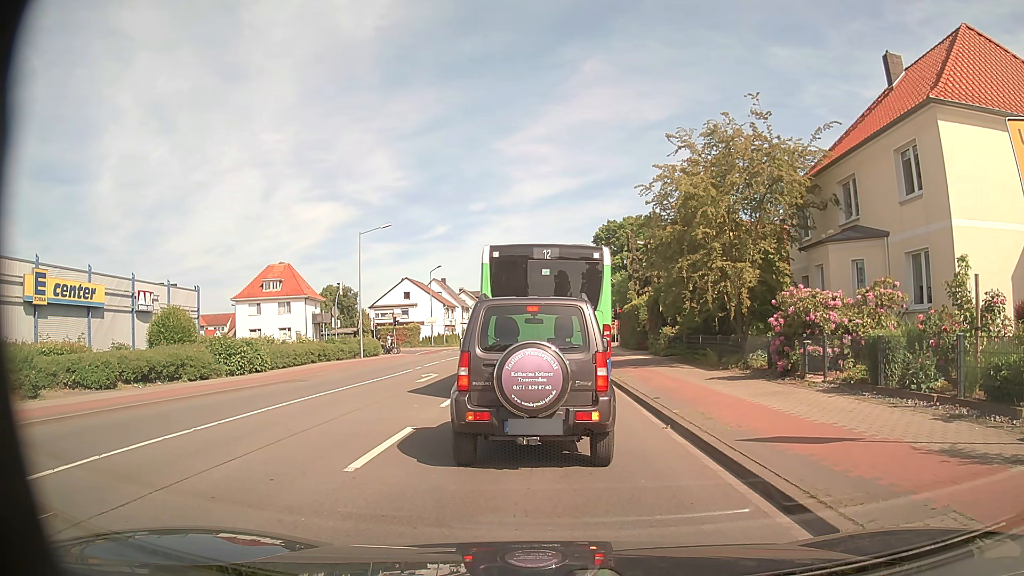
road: secondary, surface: asphalt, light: Day
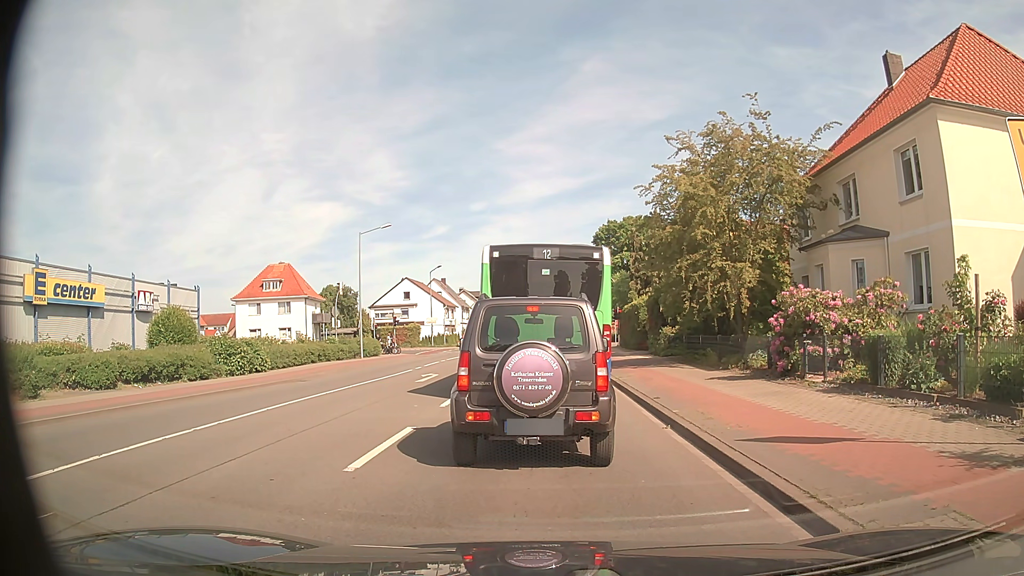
(0.0, 0.0) m; 0°
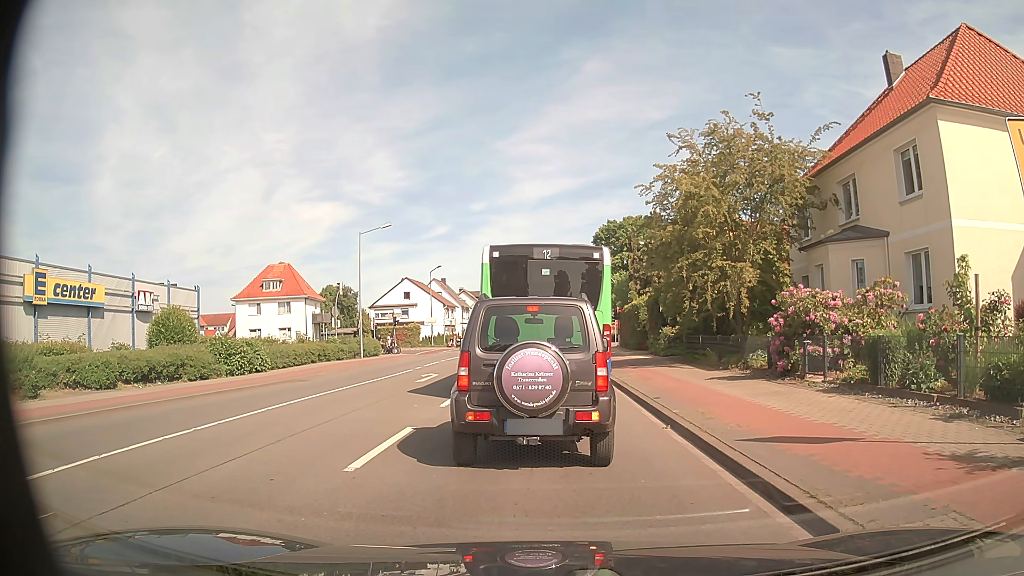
(0.0, 0.0) m; 0°
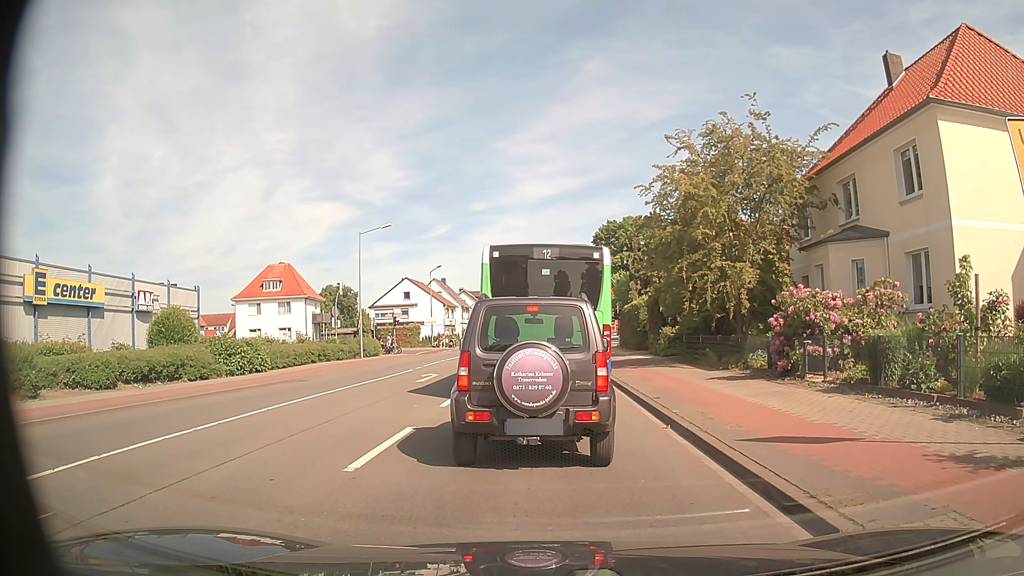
(0.0, 0.0) m; 0°
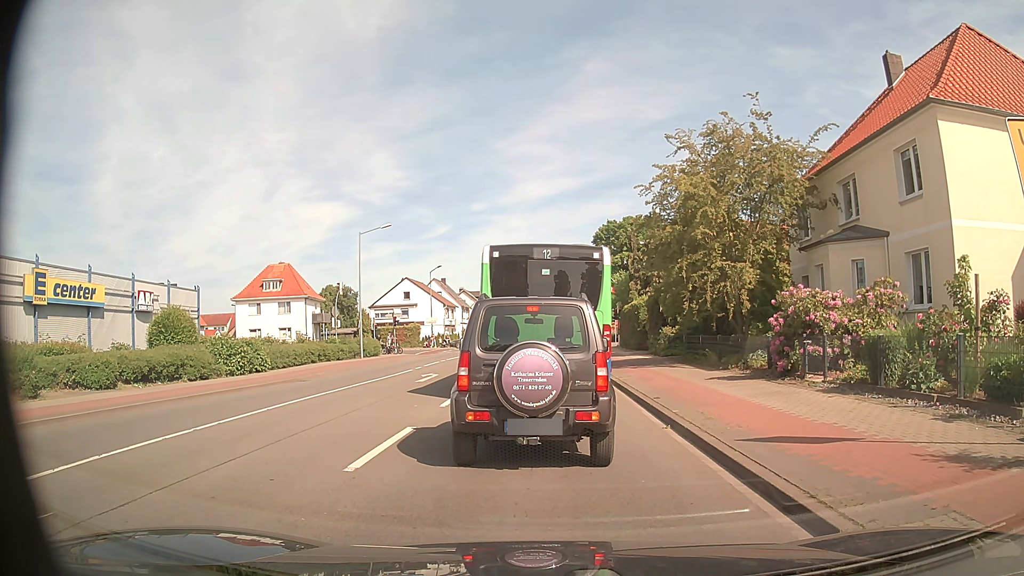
(0.0, 0.0) m; 0°
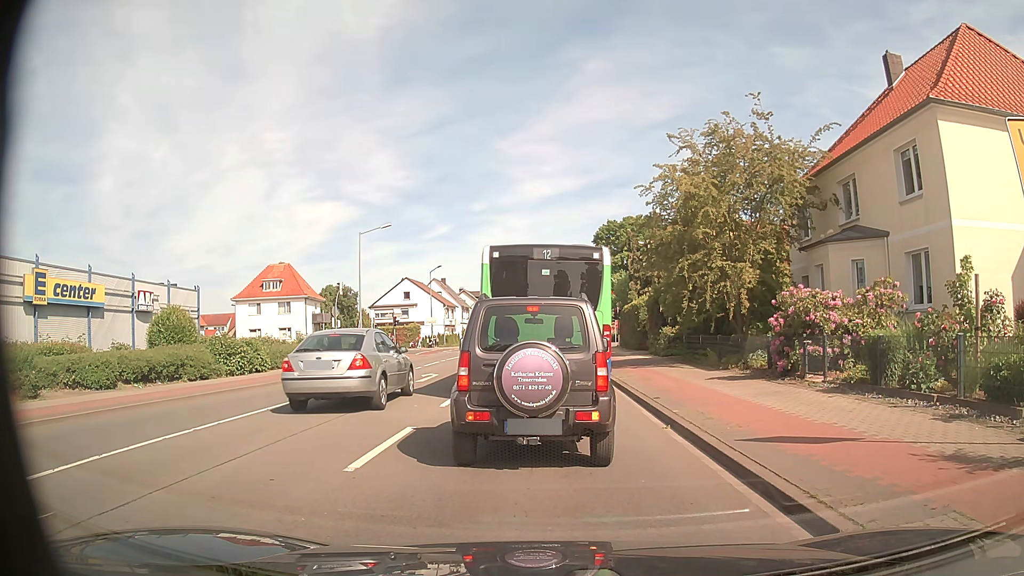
(0.0, 0.0) m; 0°
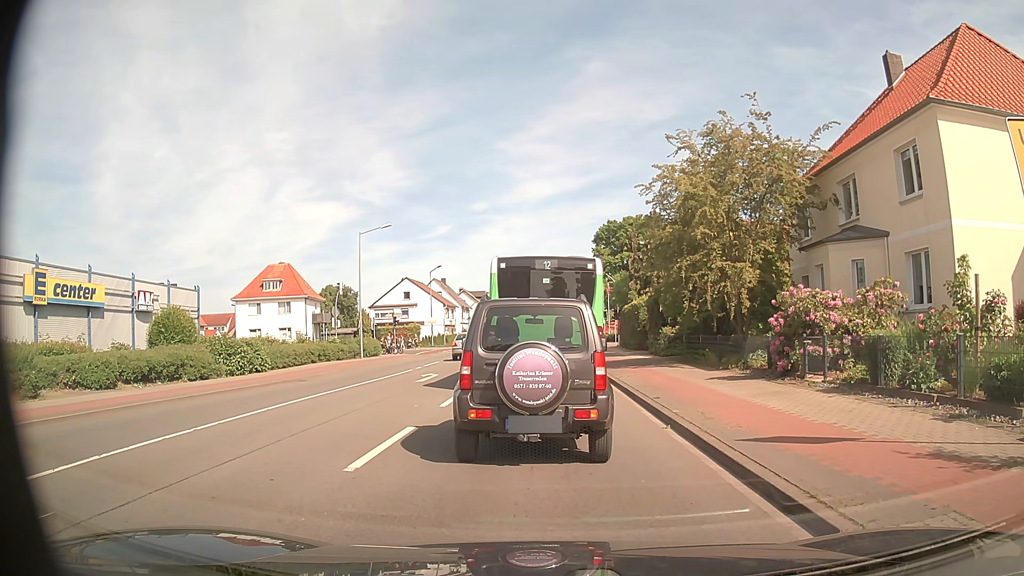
(0.0, 0.0) m; 0°
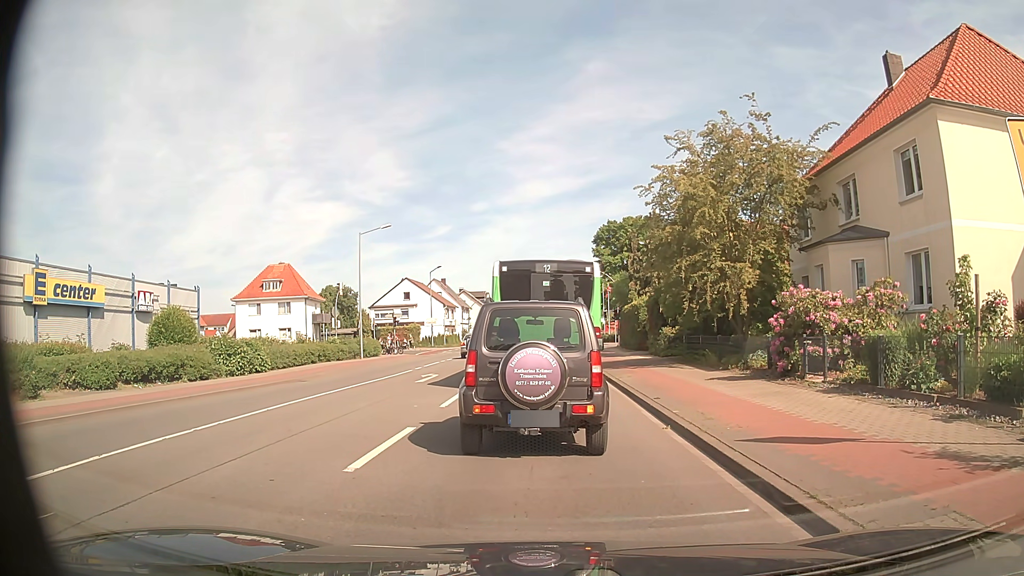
(0.0, 0.0) m; 0°
(0, +10) (0, +20) (0, +30) (0, +40) (0, +50) (0, +60) (+1, +70) (+1, +80) (+1, +90) (+1, +100) m
